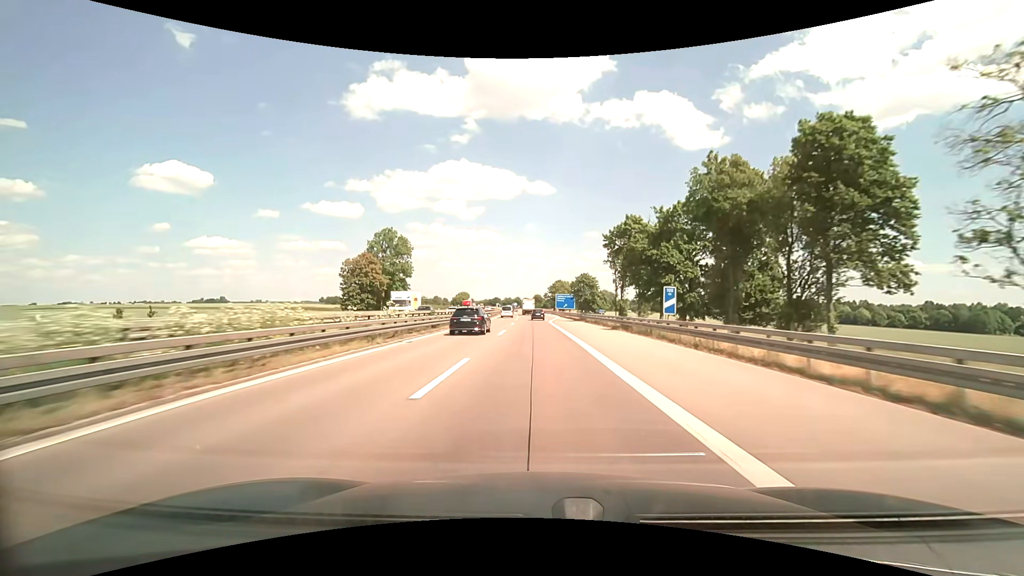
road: motorway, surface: asphalt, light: Day
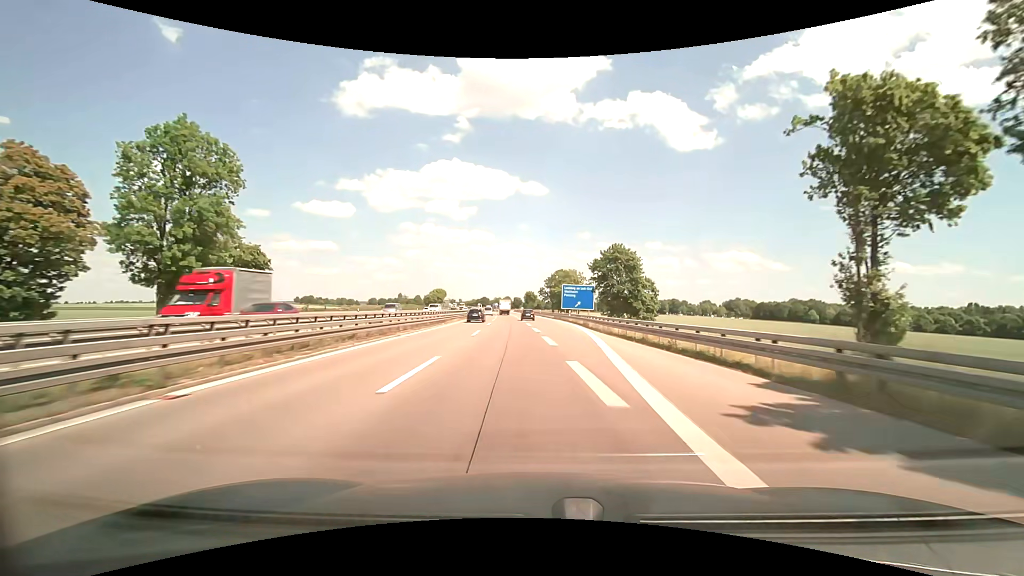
(-0.2, +53.6) m; +1°
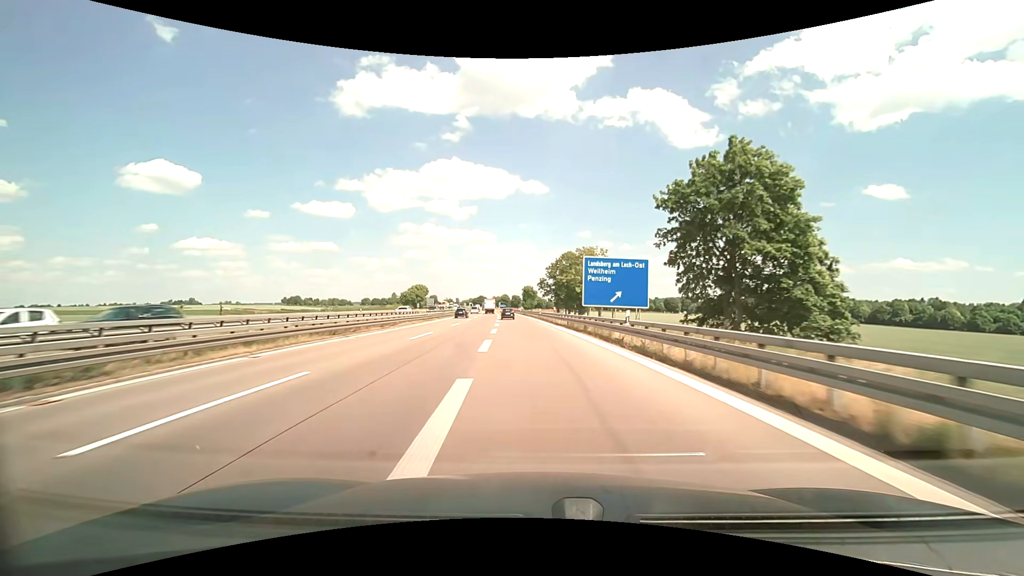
(+0.7, +39.3) m; 0°
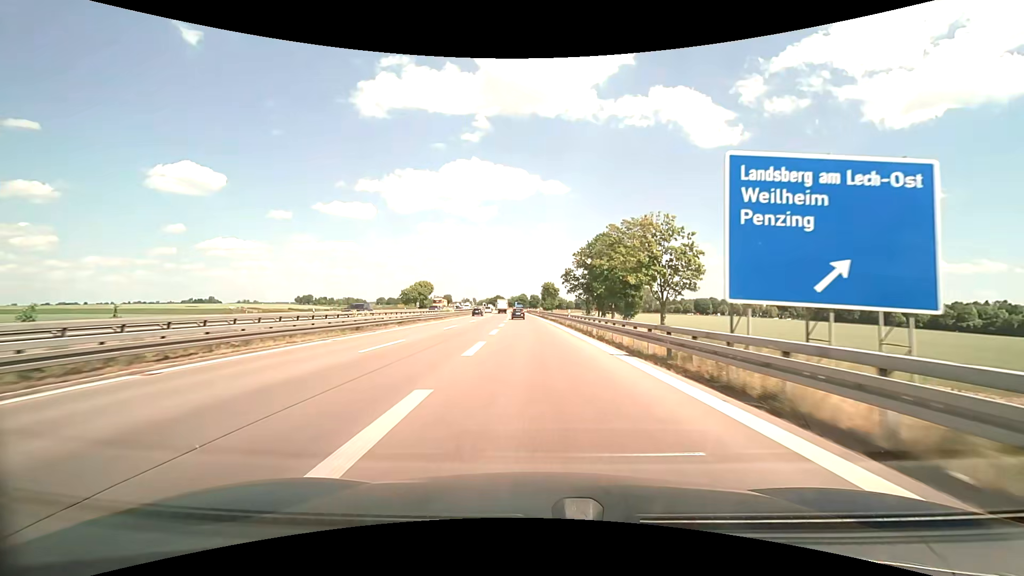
(-0.6, +25.1) m; -2°
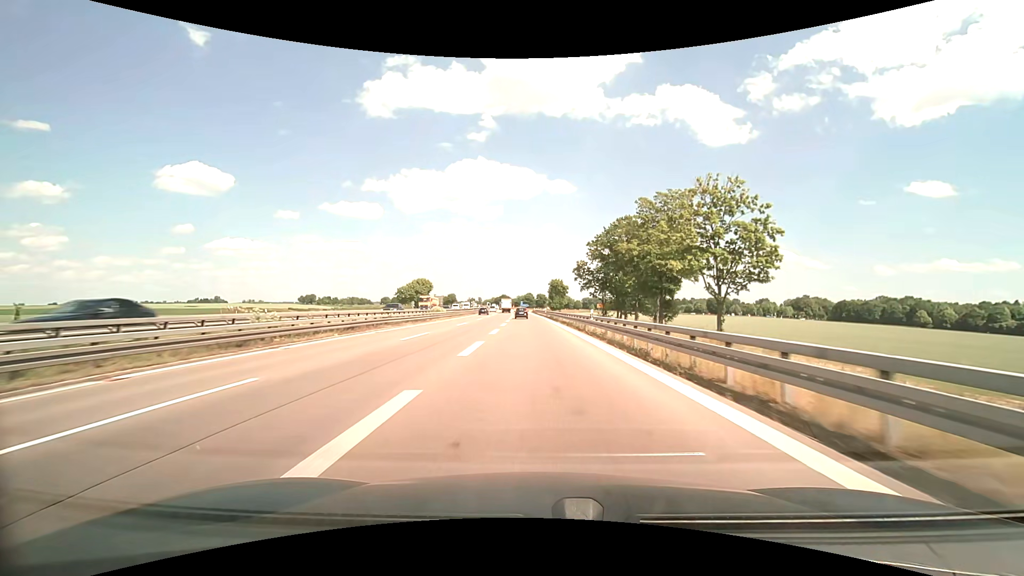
(-0.1, +12.2) m; -1°
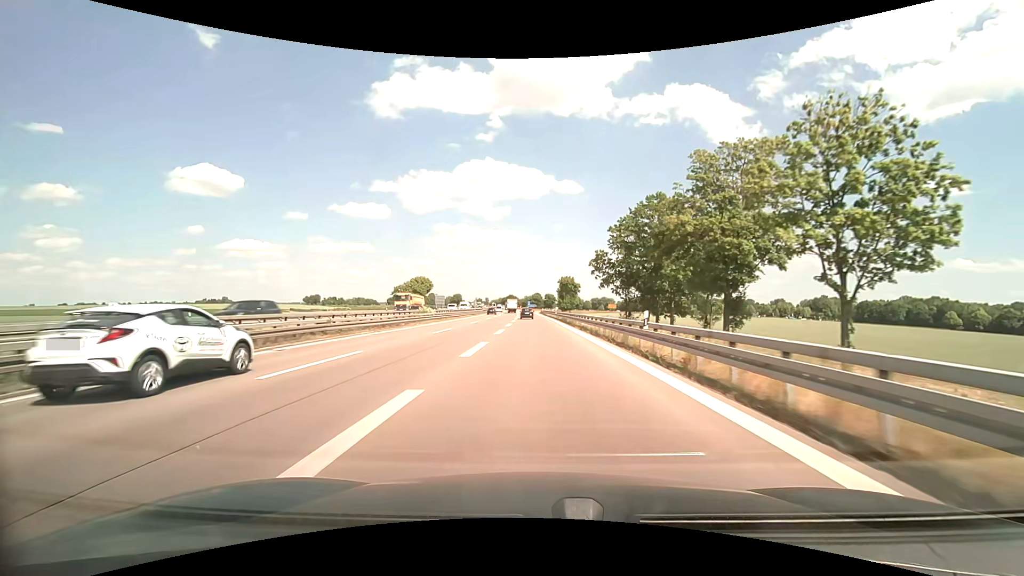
(-0.1, +11.9) m; -1°
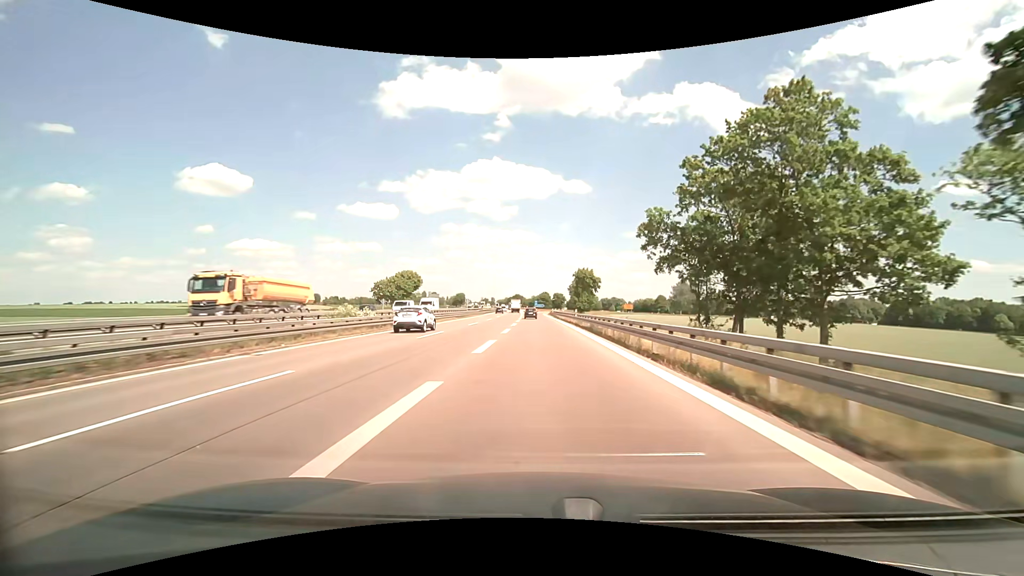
(-0.2, +23.0) m; -1°
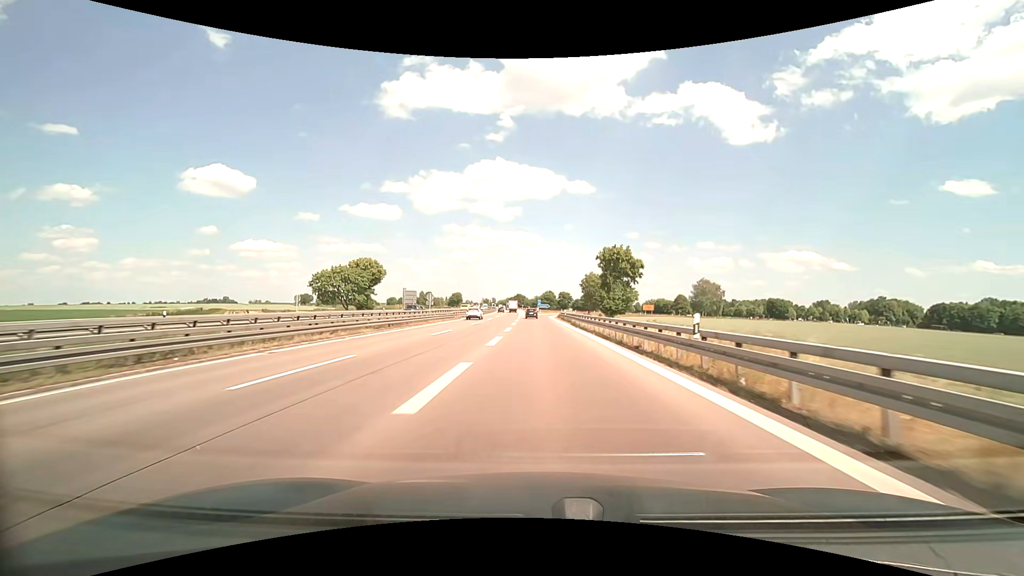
(-0.1, +32.6) m; 0°
(0, +10) (0, +20) (0, +30) (0, +40) (0, +50) (-1, +60) (-1, +70) (-1, +80) (-1, +90) (0, +100) m
